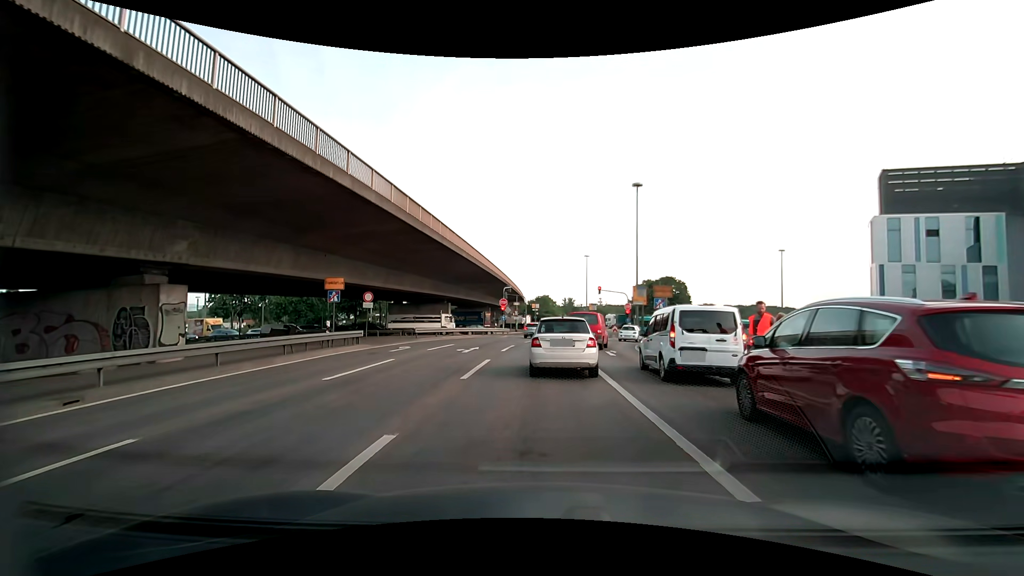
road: motorway_link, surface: asphalt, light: Day
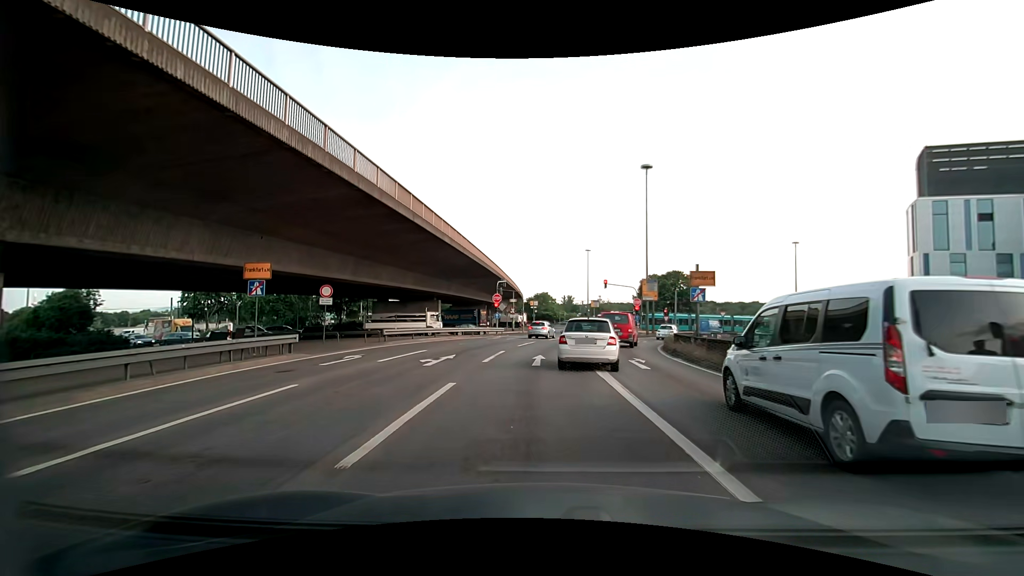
(0.0, +7.2) m; 0°
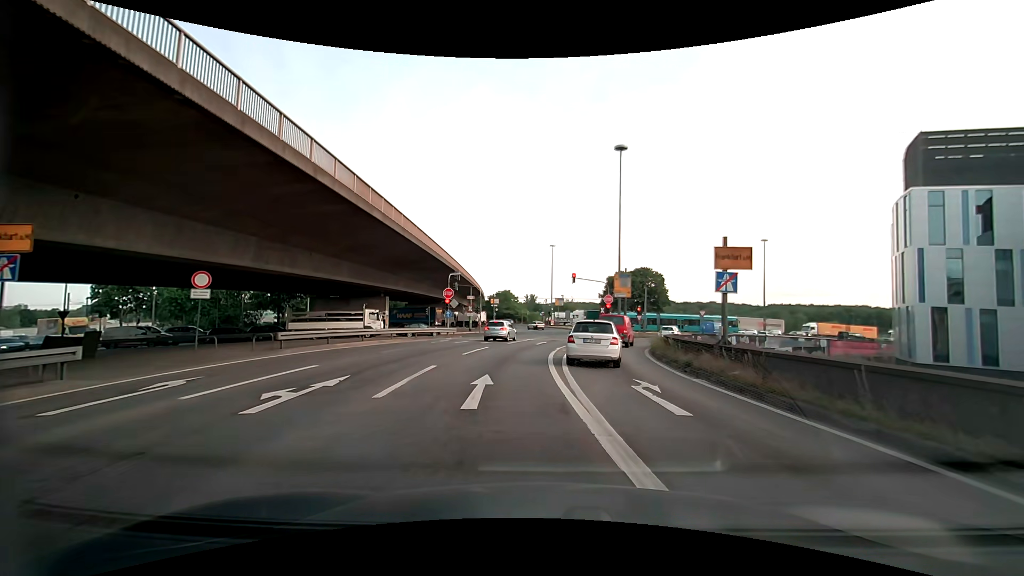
(+0.2, +7.6) m; +3°
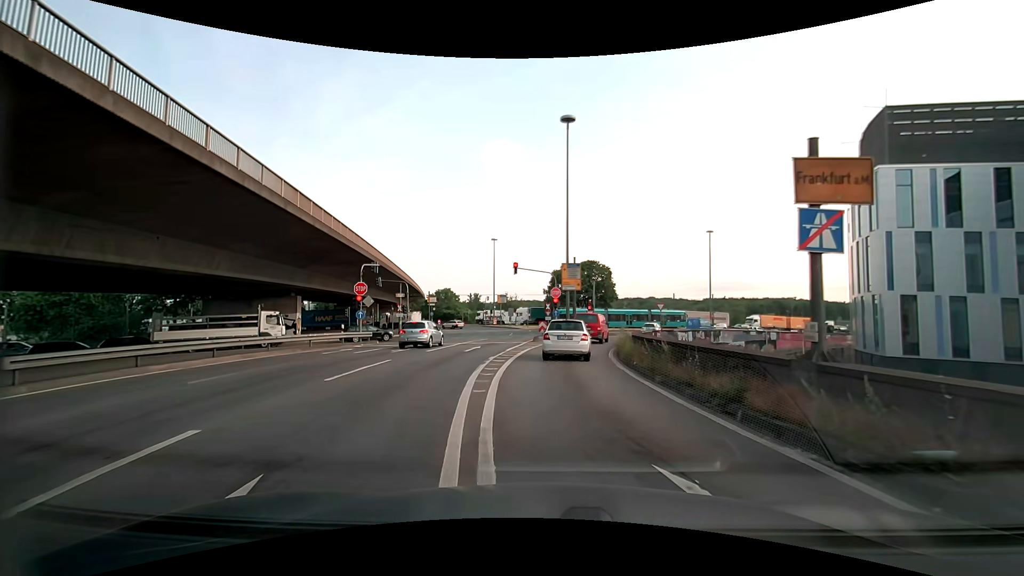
(+0.5, +8.0) m; +7°
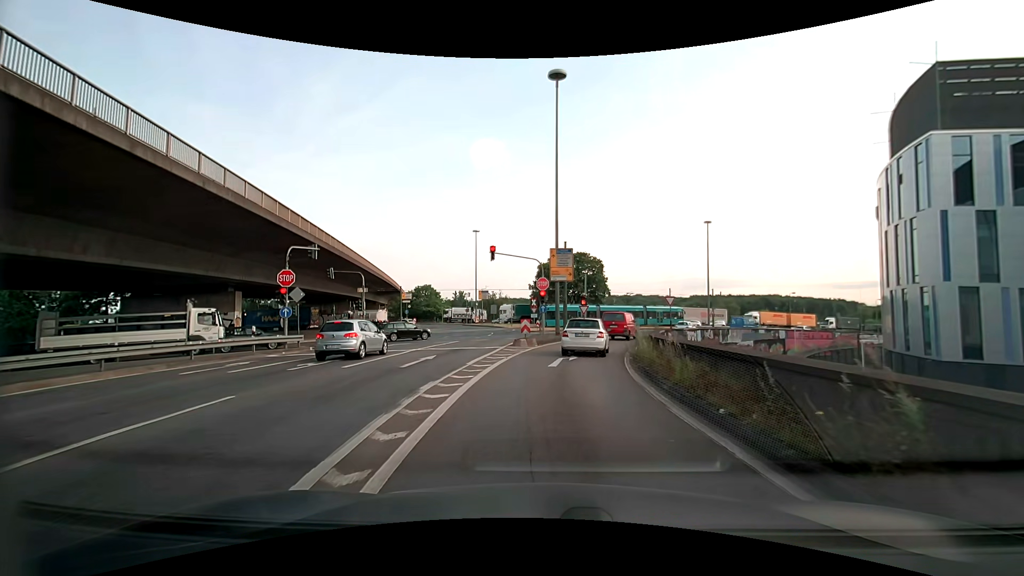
(+0.1, +8.4) m; +1°
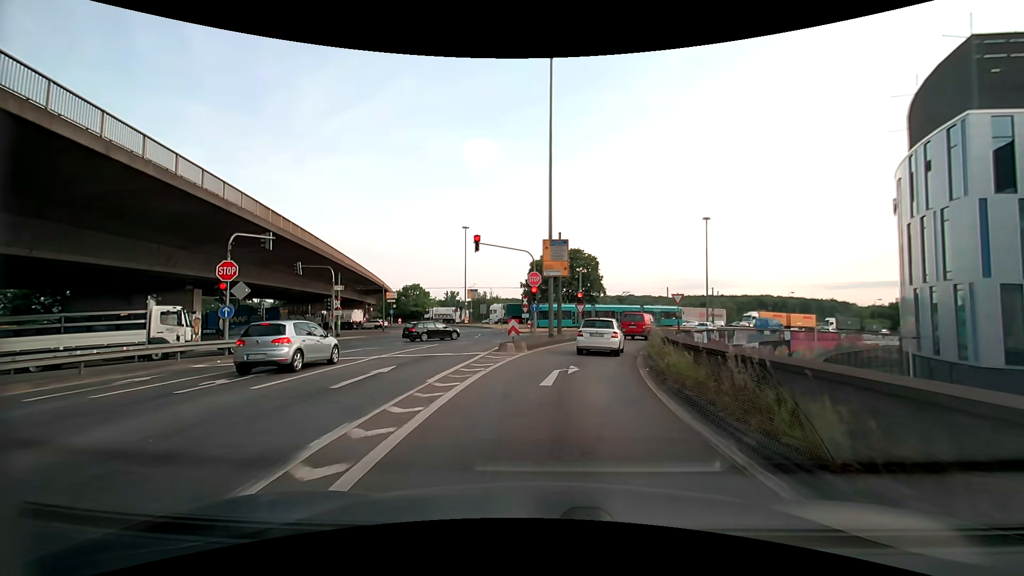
(0.0, +4.3) m; 0°
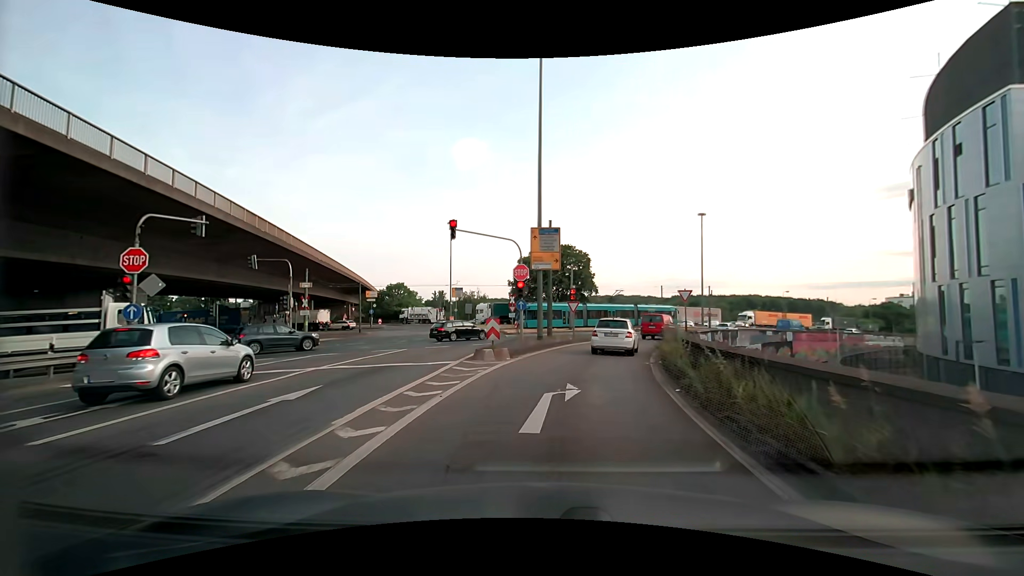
(+0.1, +4.4) m; +2°
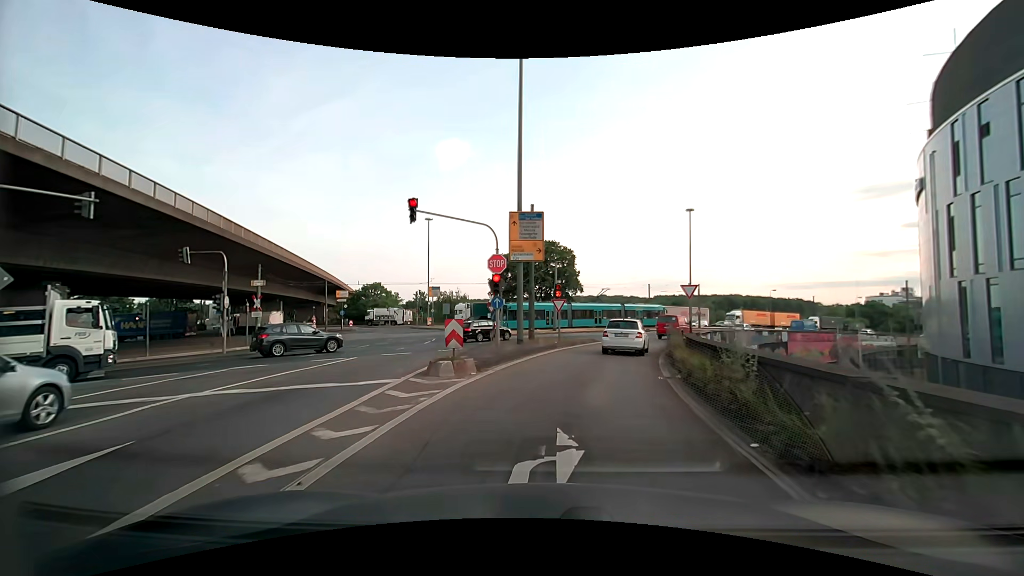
(+0.1, +4.5) m; +2°
(0, +10) (+2, +20) (+5, +30) (+8, +39) (+12, +48) (+18, +56) (+24, +64) (+31, +71) (+39, +78) (+47, +84) m
